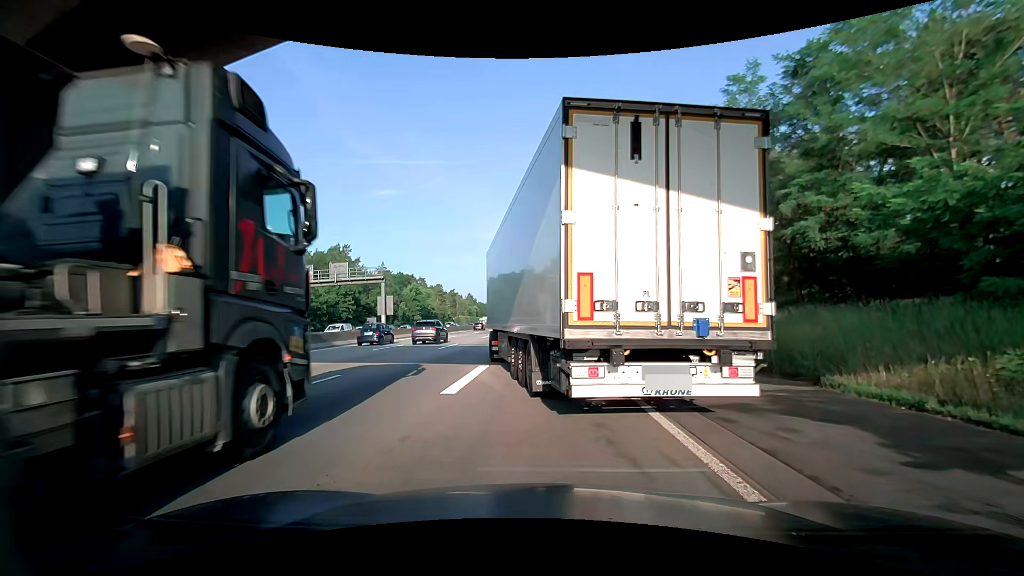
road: motorway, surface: asphalt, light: Day
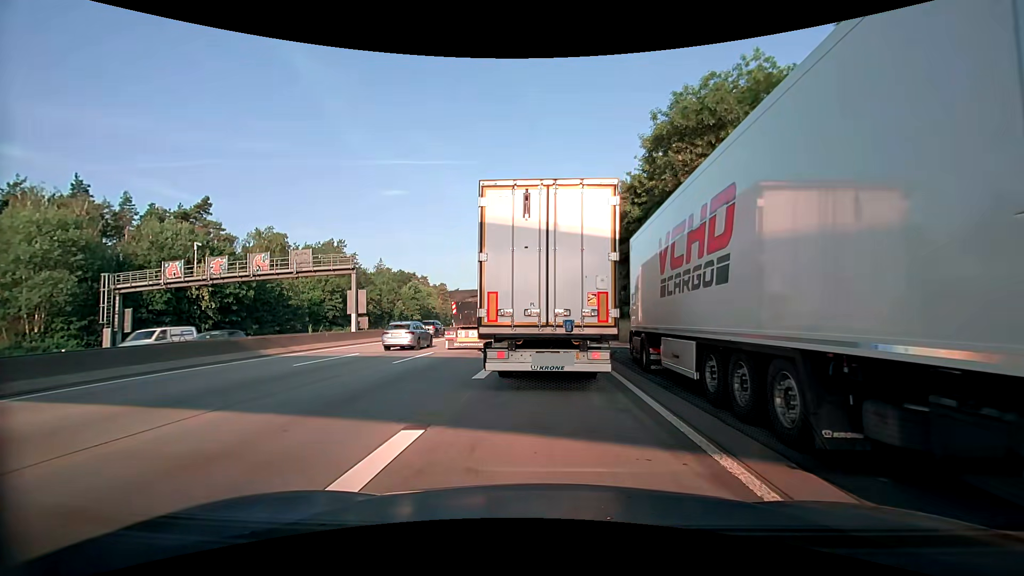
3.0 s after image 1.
(+0.1, +9.4) m; 0°
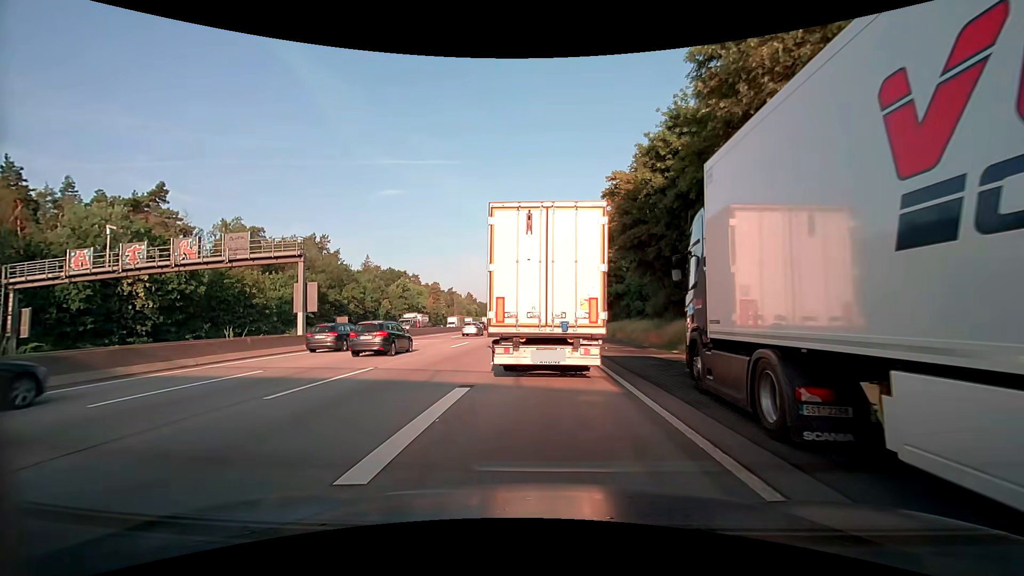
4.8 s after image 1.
(0.0, +8.0) m; 0°
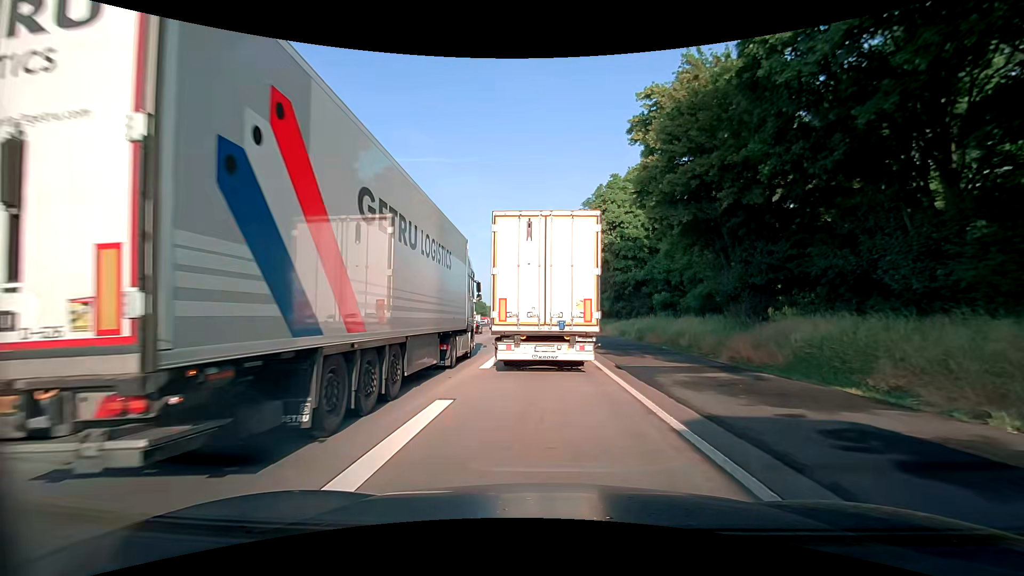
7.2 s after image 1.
(+0.1, +14.1) m; +1°
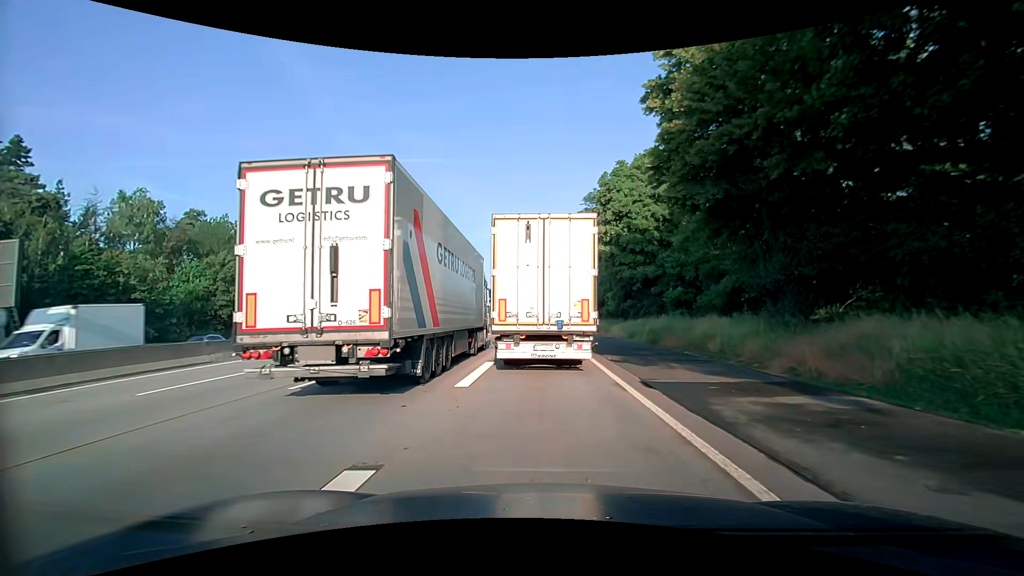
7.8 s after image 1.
(0.0, +4.0) m; 0°
